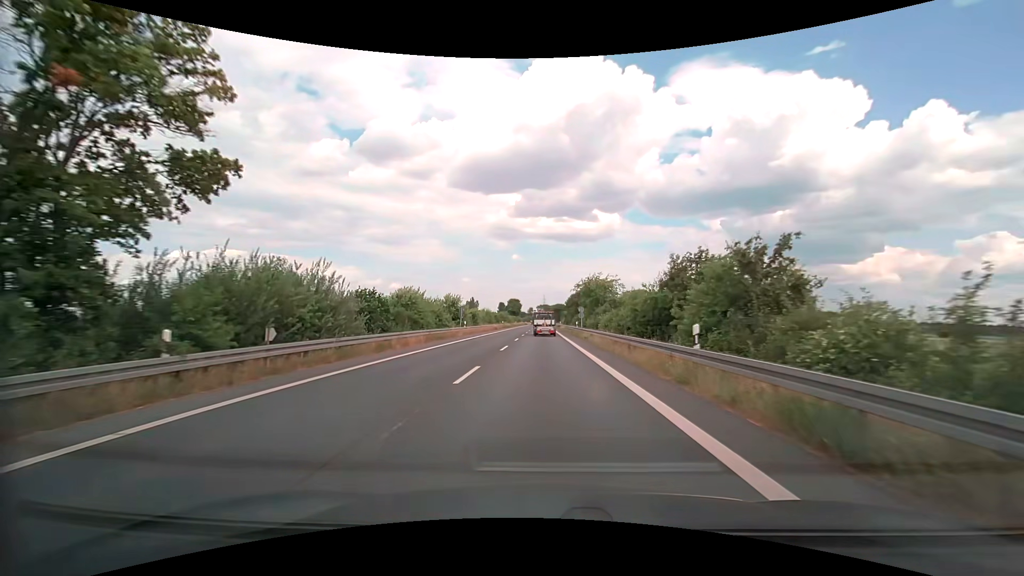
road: secondary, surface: asphalt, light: Day
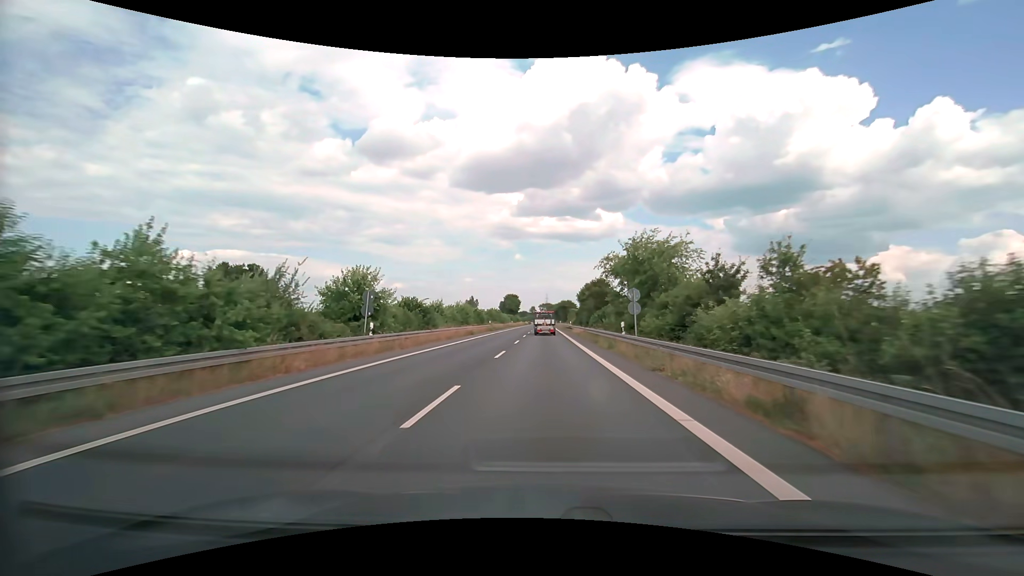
(0.0, +28.3) m; 0°
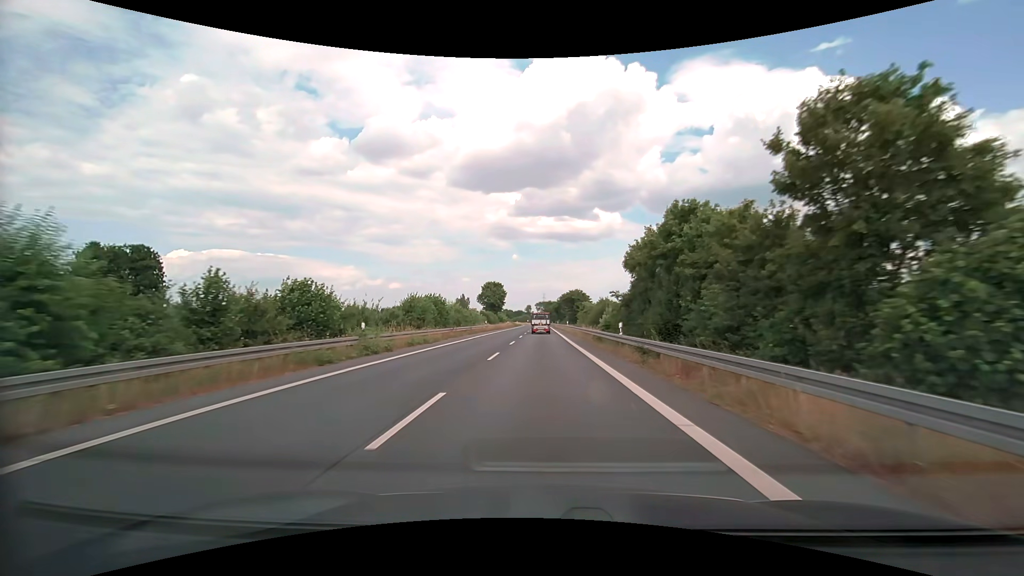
(+0.3, +48.7) m; 0°
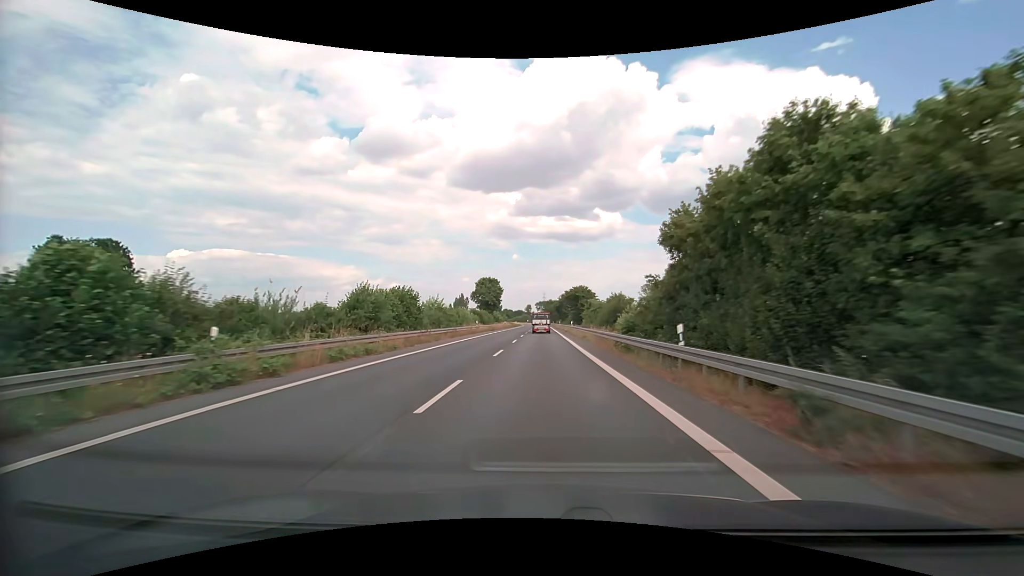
(0.0, +10.0) m; 0°
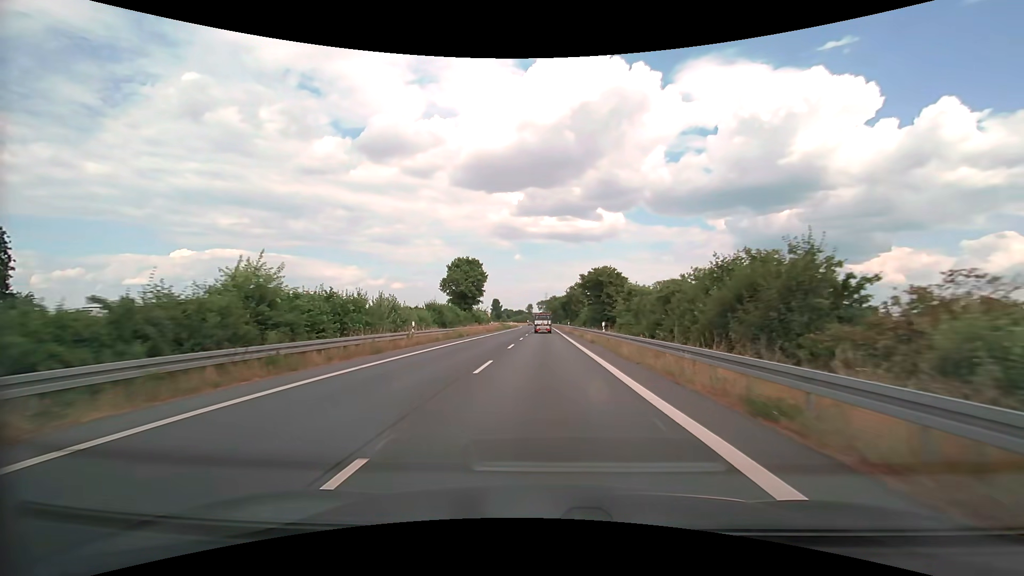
(-0.1, +30.3) m; 0°
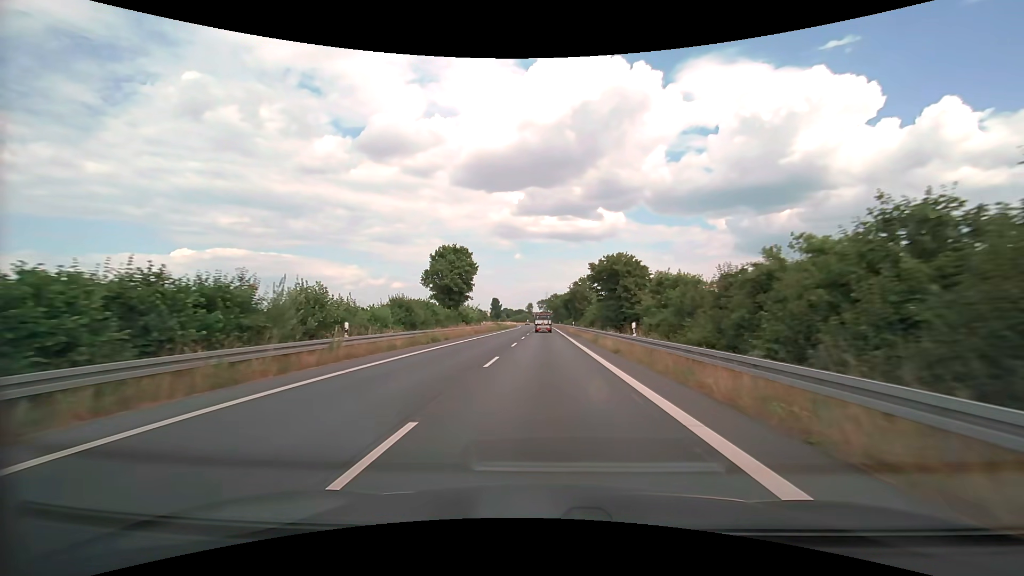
(0.0, +10.2) m; 0°
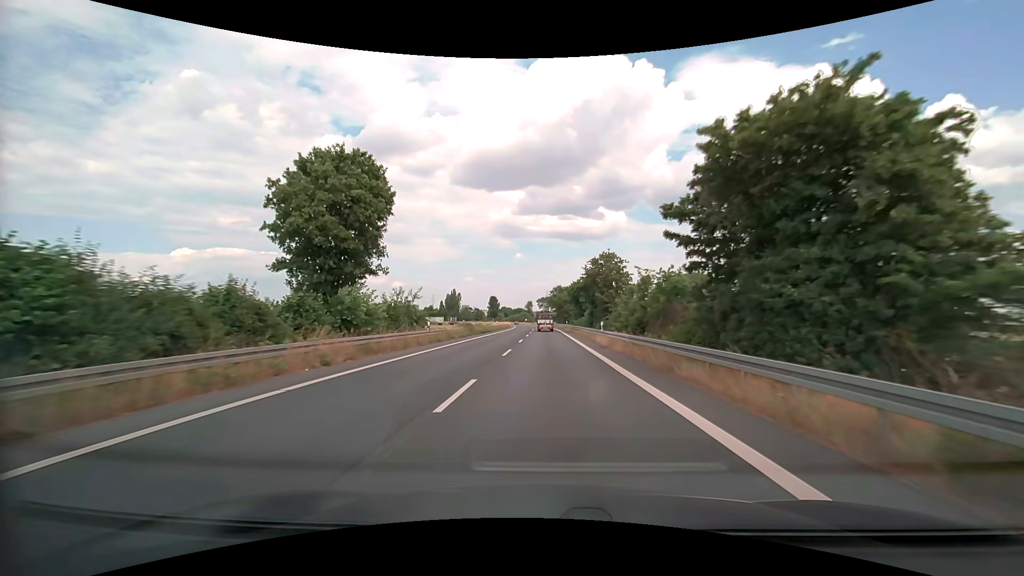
(0.0, +31.1) m; 0°
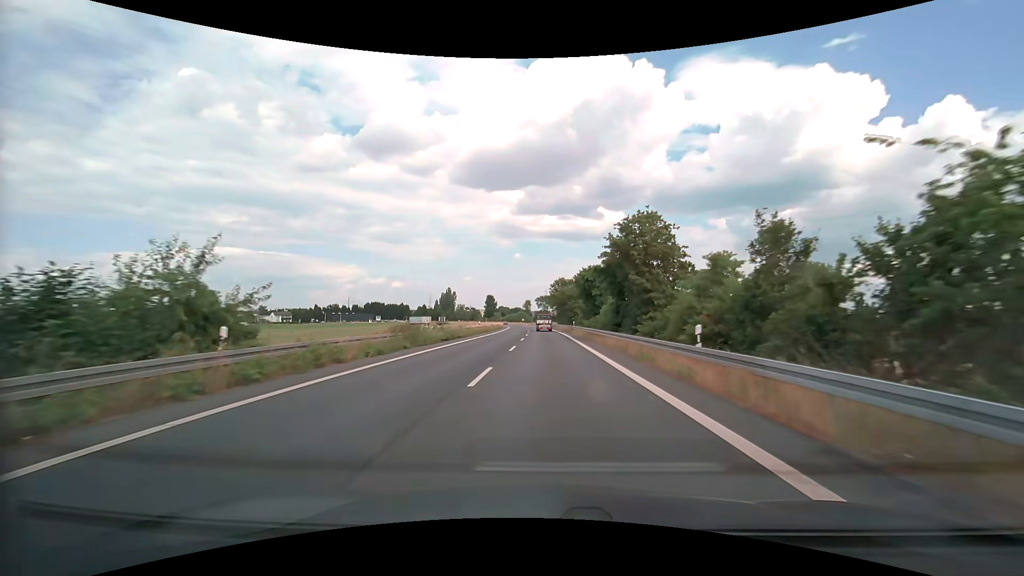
(0.0, +21.0) m; 0°
(0, +10) (0, +20) (0, +30) (0, +40) (0, +50) (0, +60) (0, +70) (0, +80) (-1, +90) (-1, +100) m
